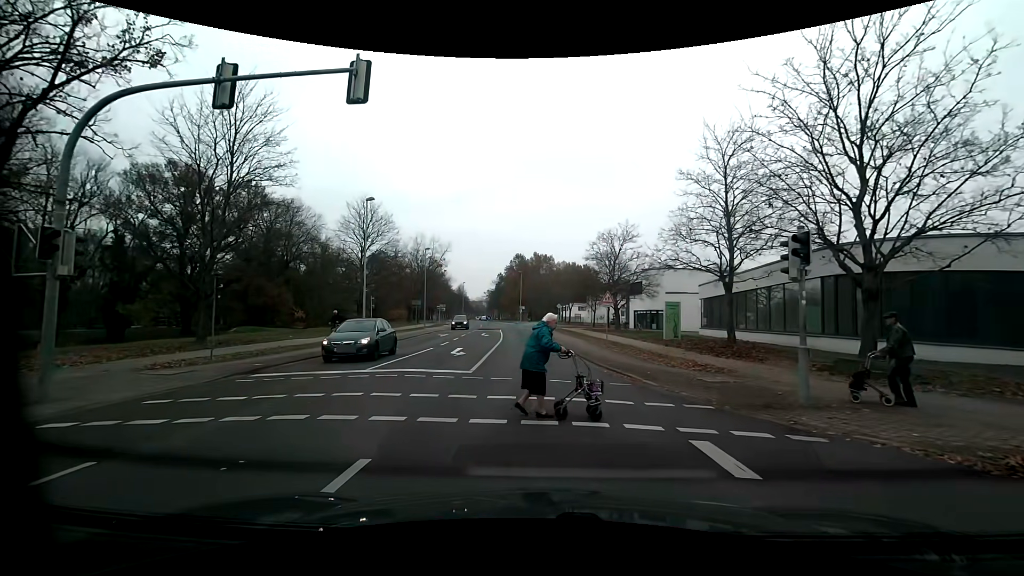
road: residential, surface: asphalt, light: Day
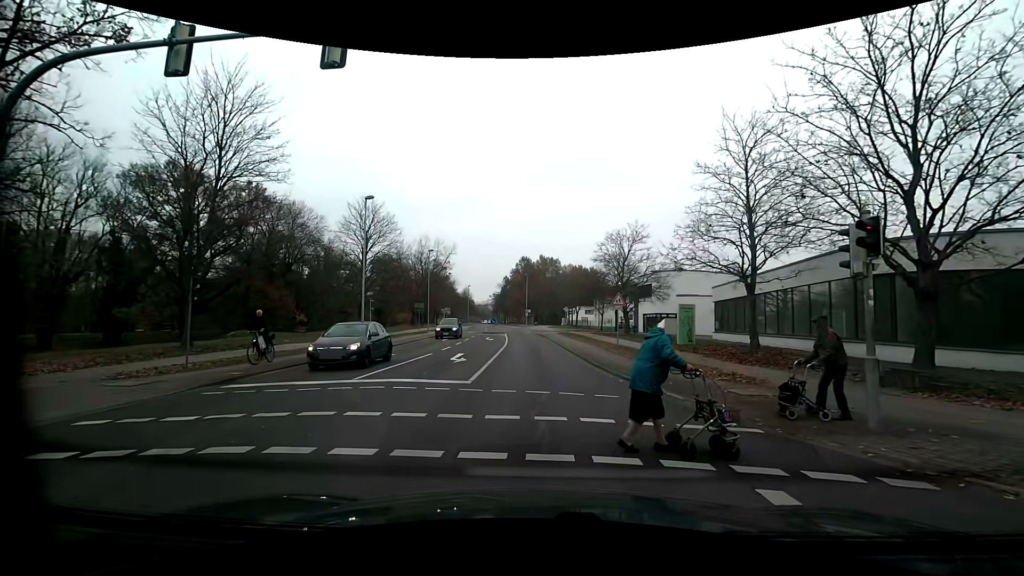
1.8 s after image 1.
(0.0, +1.6) m; 0°
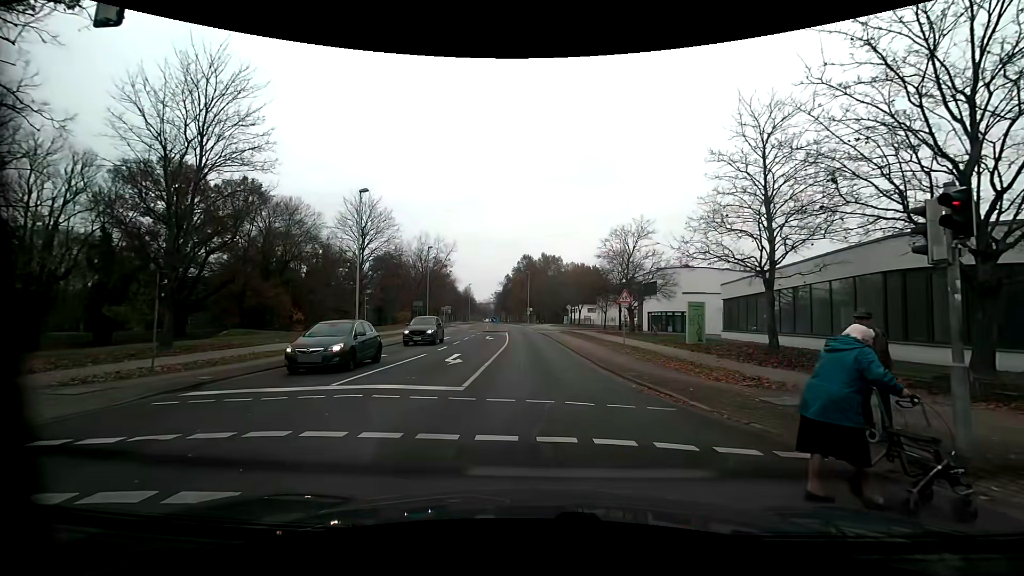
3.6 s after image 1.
(0.0, +1.5) m; 0°
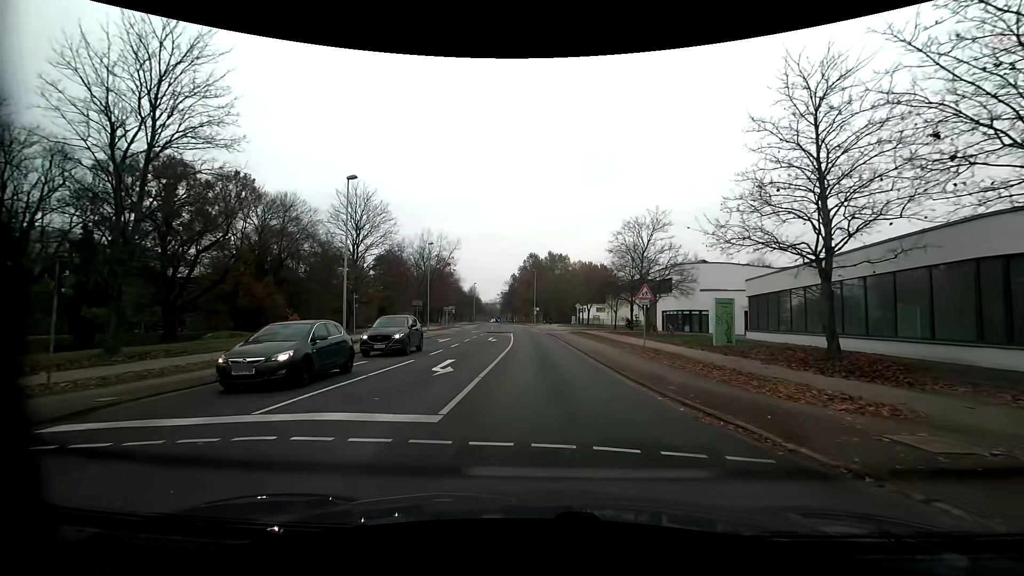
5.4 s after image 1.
(-0.1, +3.7) m; -2°
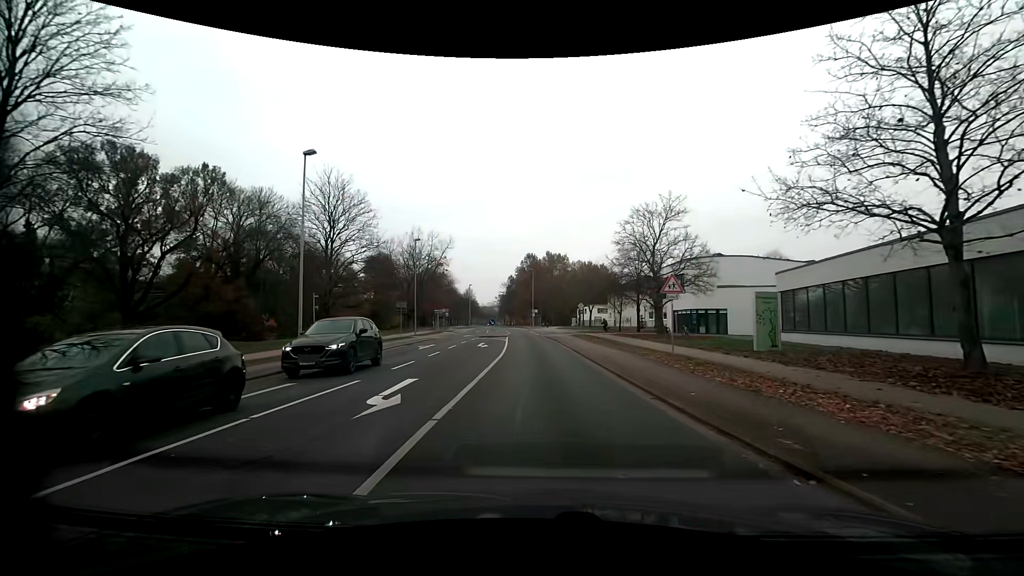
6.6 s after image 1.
(+0.1, +5.6) m; +1°
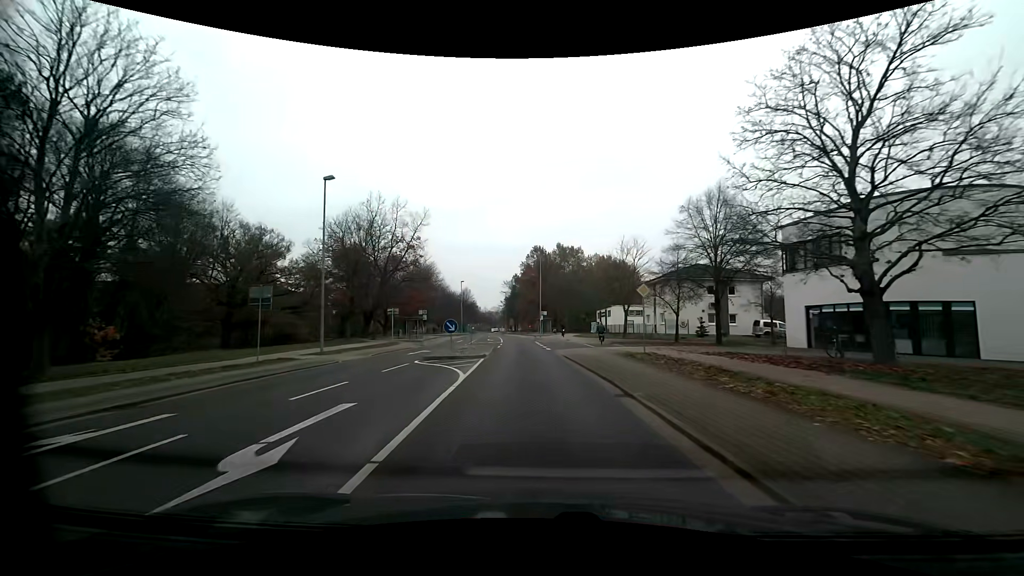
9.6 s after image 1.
(-0.3, +24.6) m; -2°
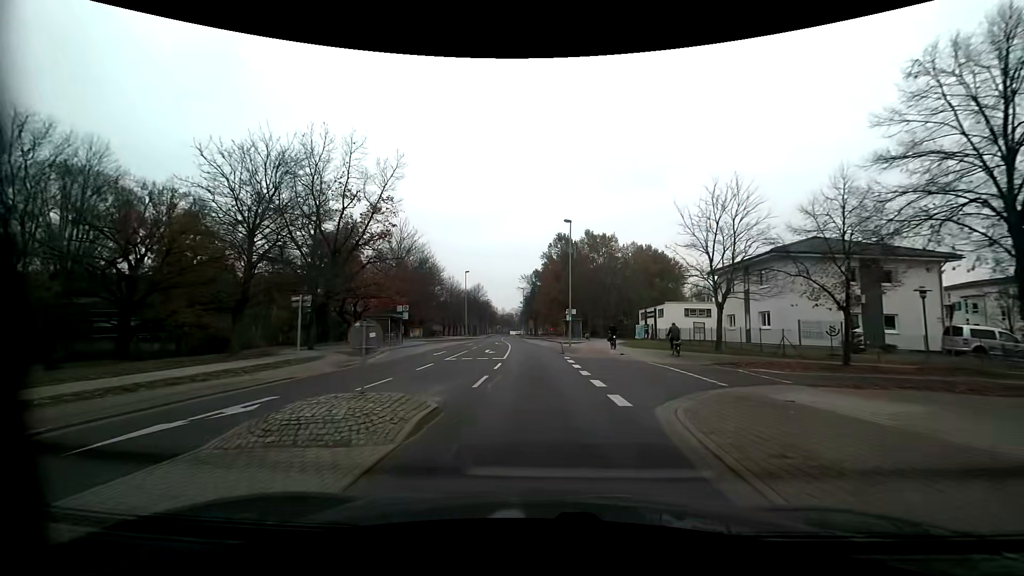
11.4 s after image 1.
(-0.5, +20.4) m; -2°
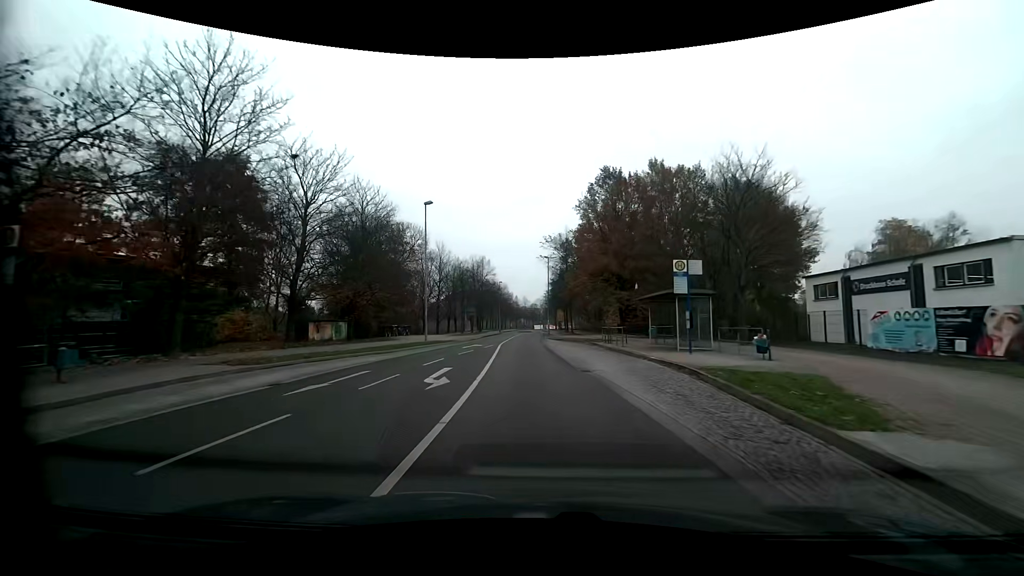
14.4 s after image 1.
(-0.8, +38.9) m; -3°
(0, +10) (0, +20) (-1, +30) (-1, +40) (-1, +50) (-1, +60) (-1, +70) (0, +80) (0, +90) (+1, +100) m
